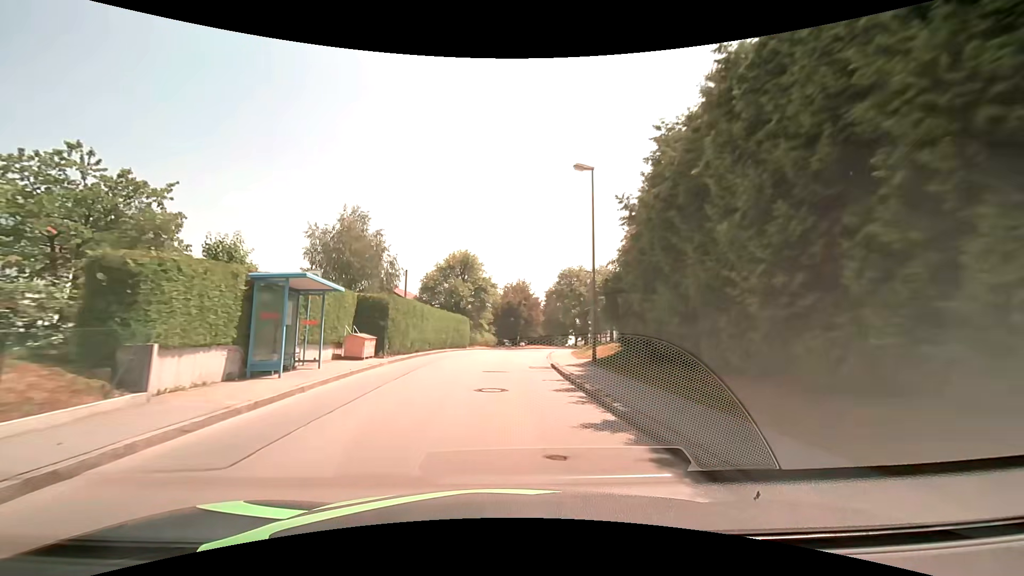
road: unclassified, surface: asphalt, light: Day
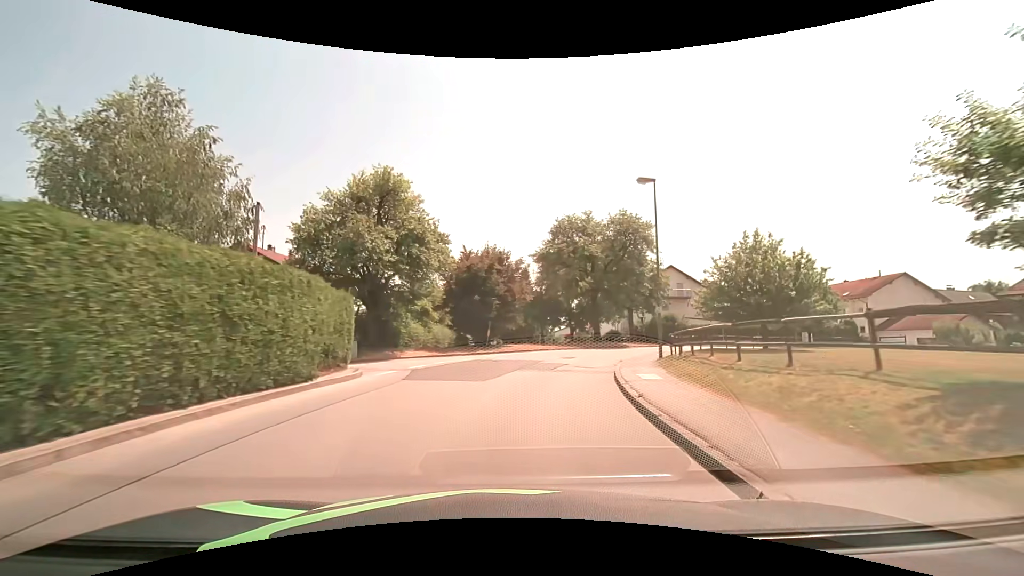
(+0.4, +28.6) m; +4°
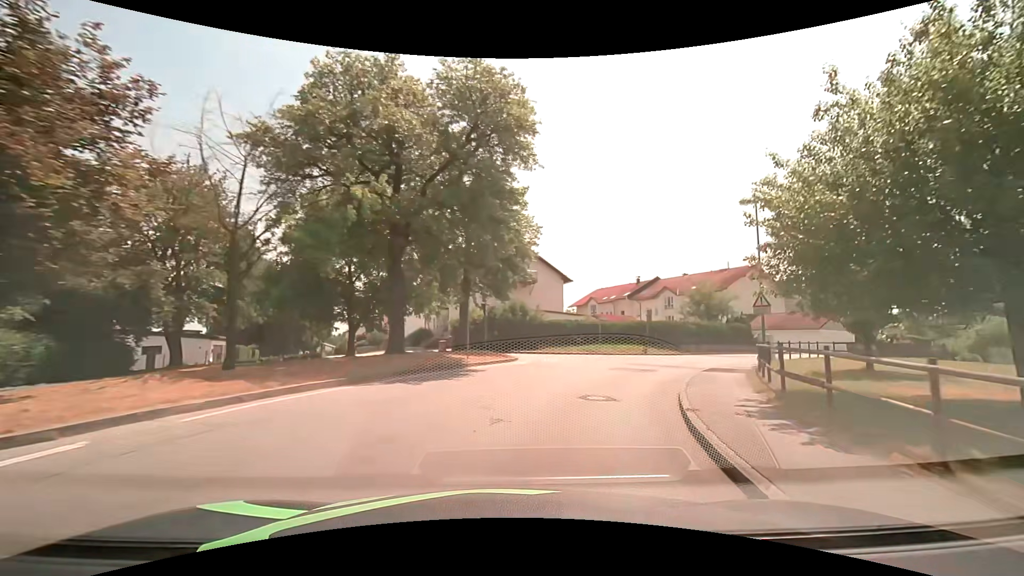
(+4.1, +25.5) m; +22°
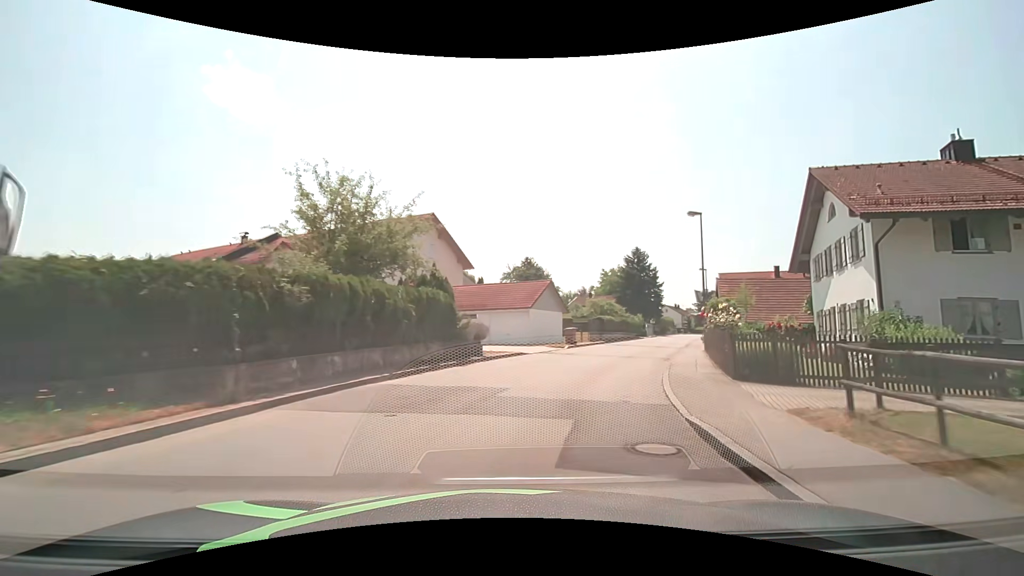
(+10.3, +28.6) m; +39°
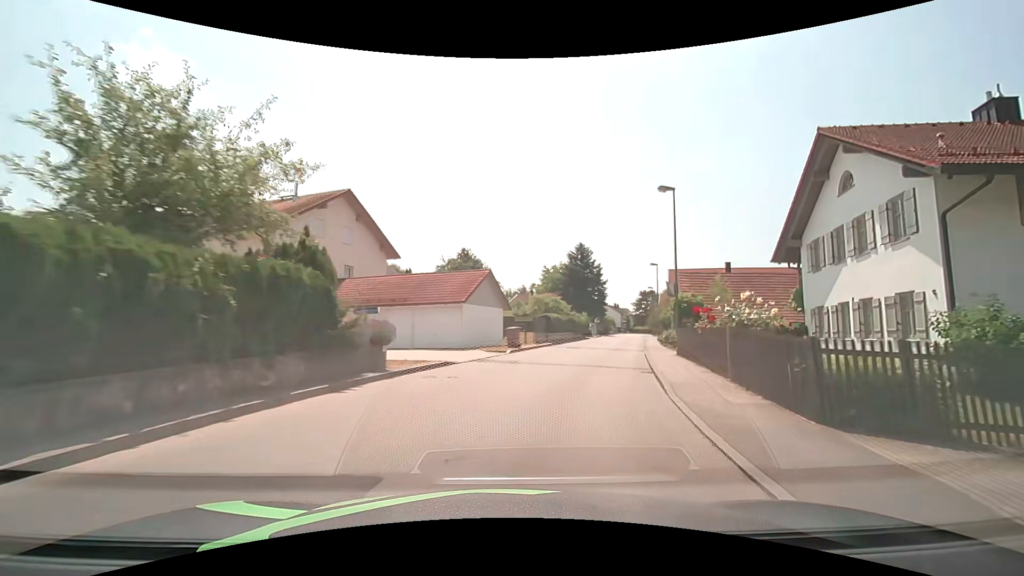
(+0.4, +6.4) m; +7°
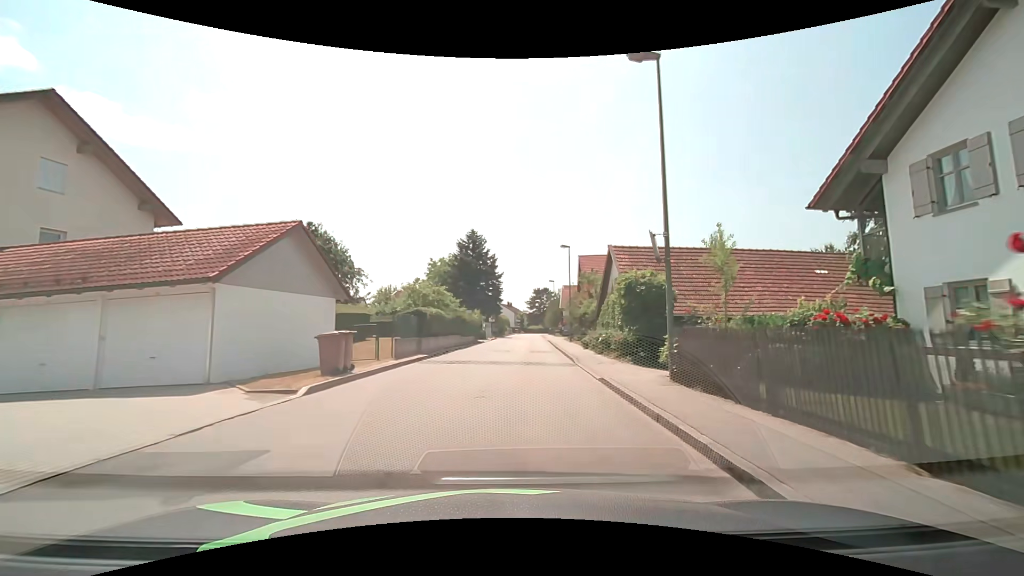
(+1.7, +13.2) m; +13°
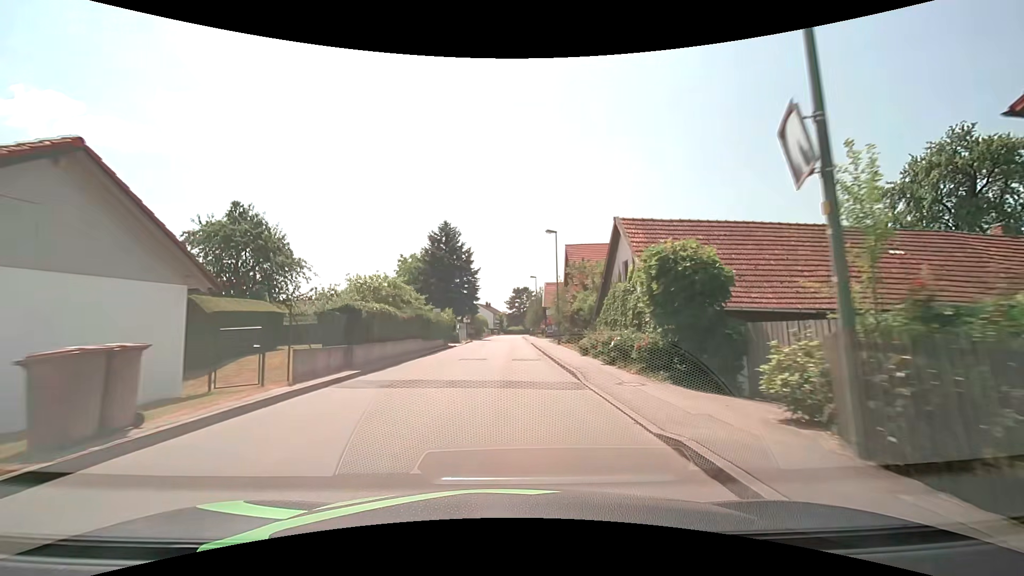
(+0.2, +6.9) m; +2°
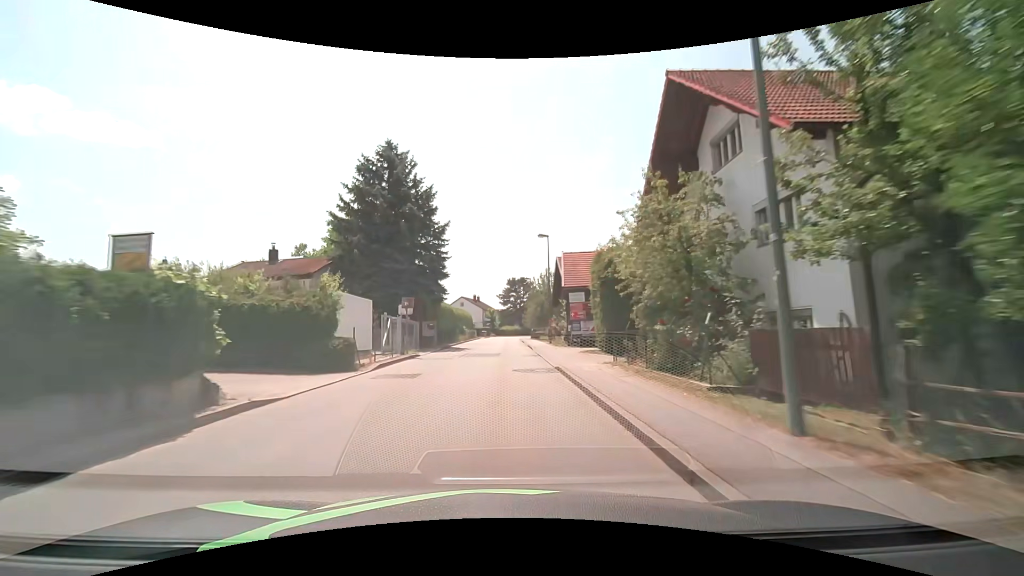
(+0.3, +29.4) m; +1°
(0, +10) (0, +20) (0, +30) (0, +40) (0, +50) (0, +60) (0, +70) (0, +80) (+1, +90) (+2, +100) m
